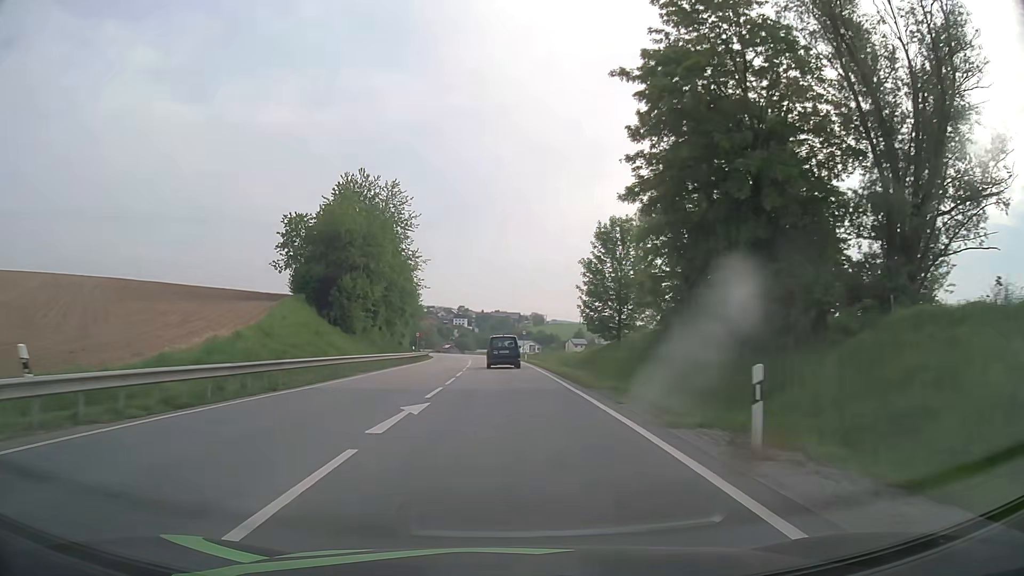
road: primary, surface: asphalt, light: Day
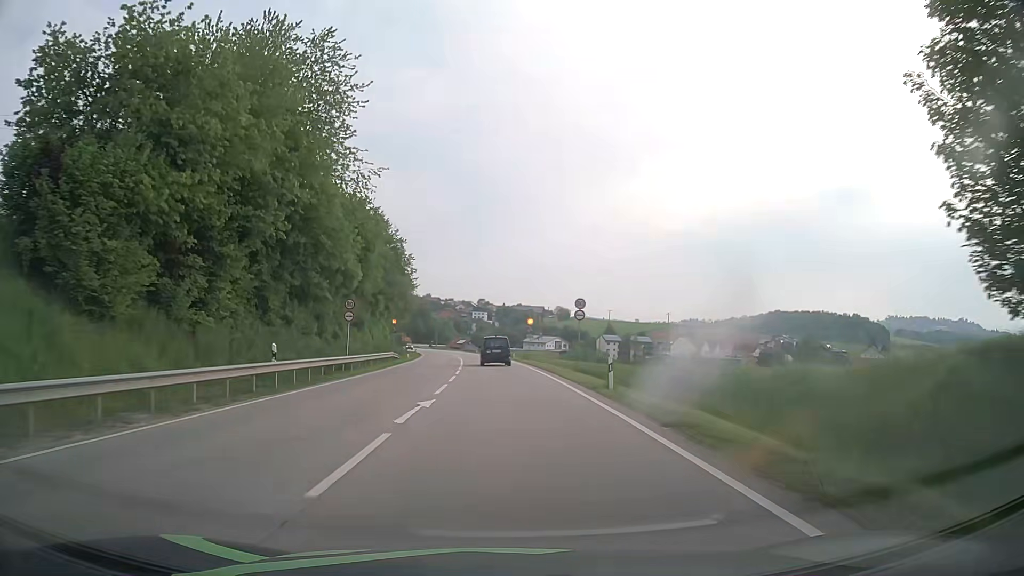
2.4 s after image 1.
(-0.5, +40.6) m; -2°
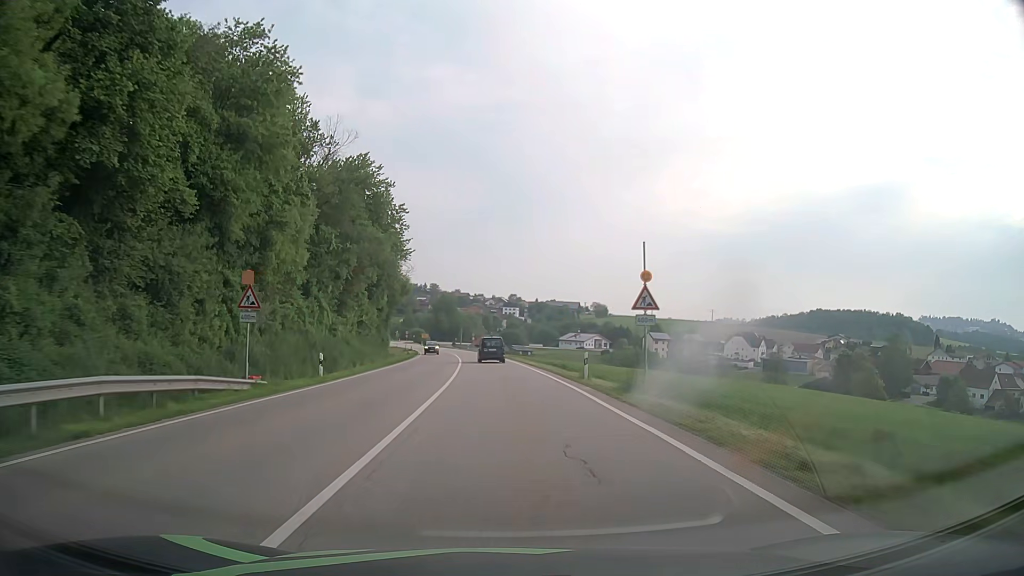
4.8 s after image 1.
(-0.9, +38.4) m; -2°
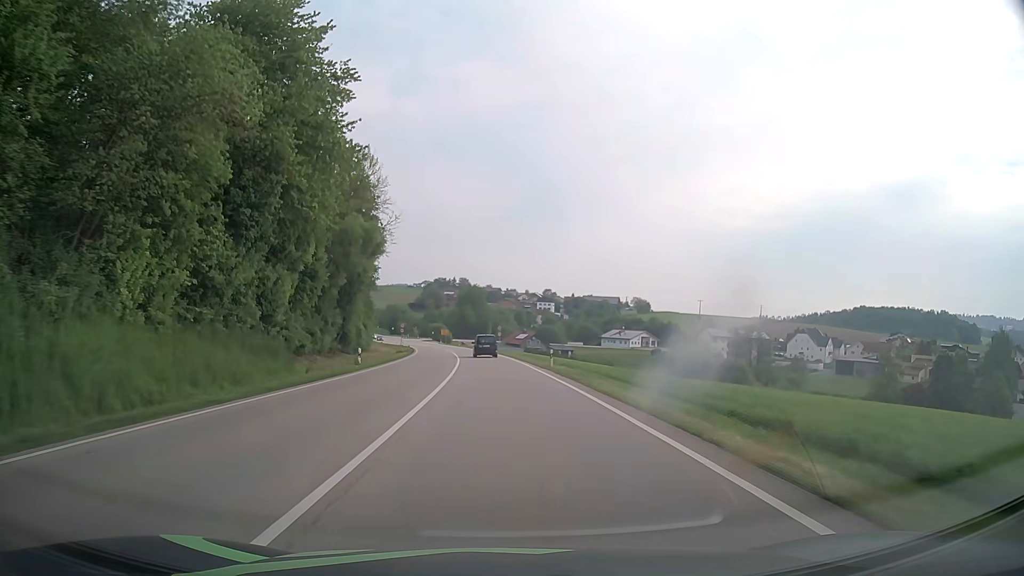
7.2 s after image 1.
(-0.9, +37.6) m; -3°
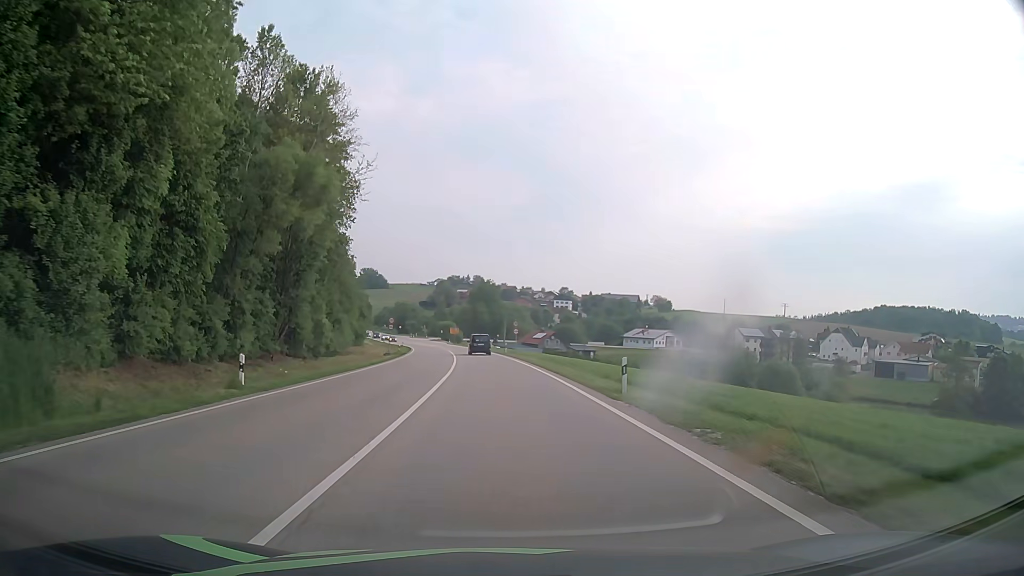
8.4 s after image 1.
(-0.3, +17.8) m; -1°
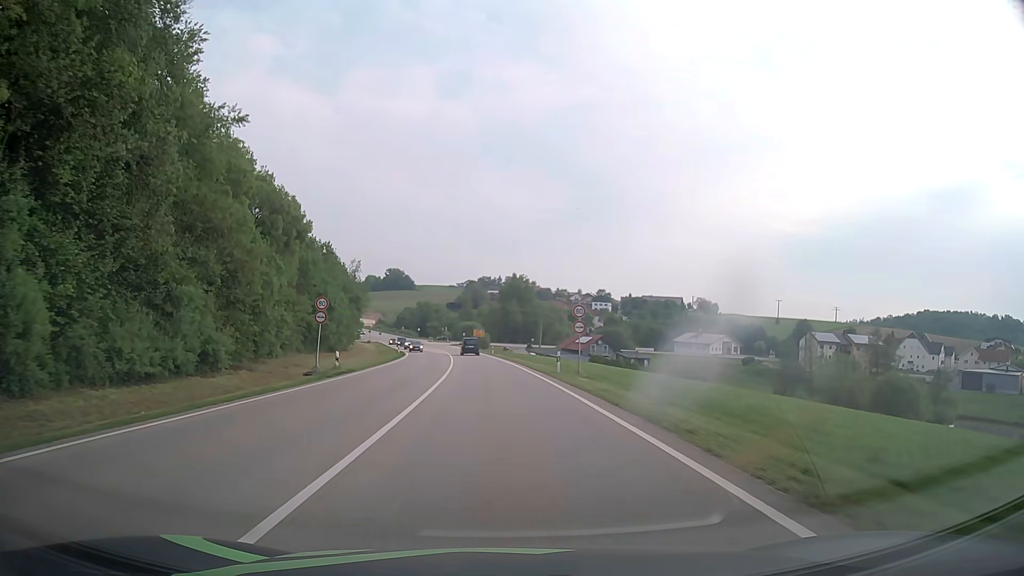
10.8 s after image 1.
(-0.8, +33.0) m; -3°
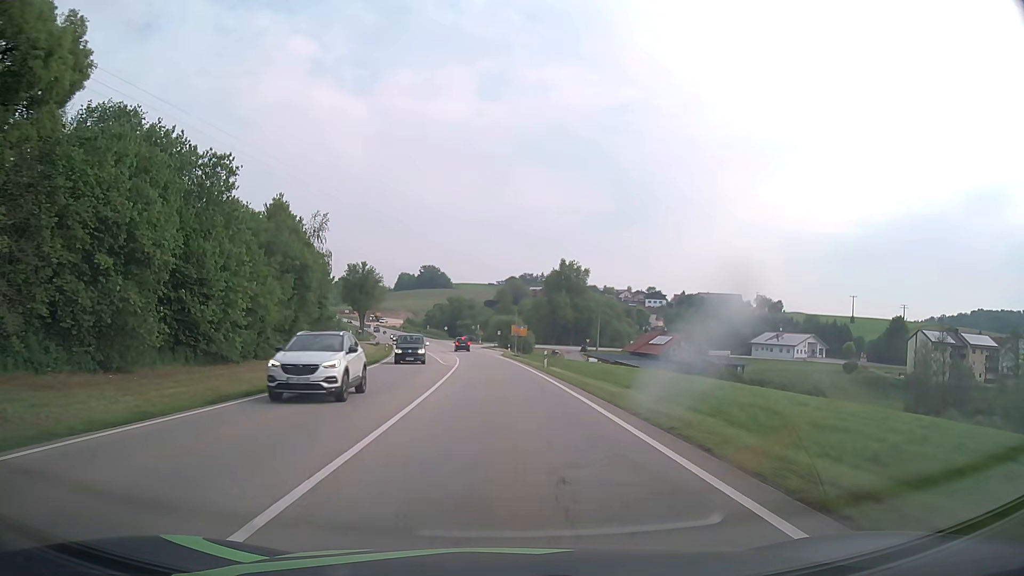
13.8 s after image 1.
(-1.1, +39.1) m; -3°
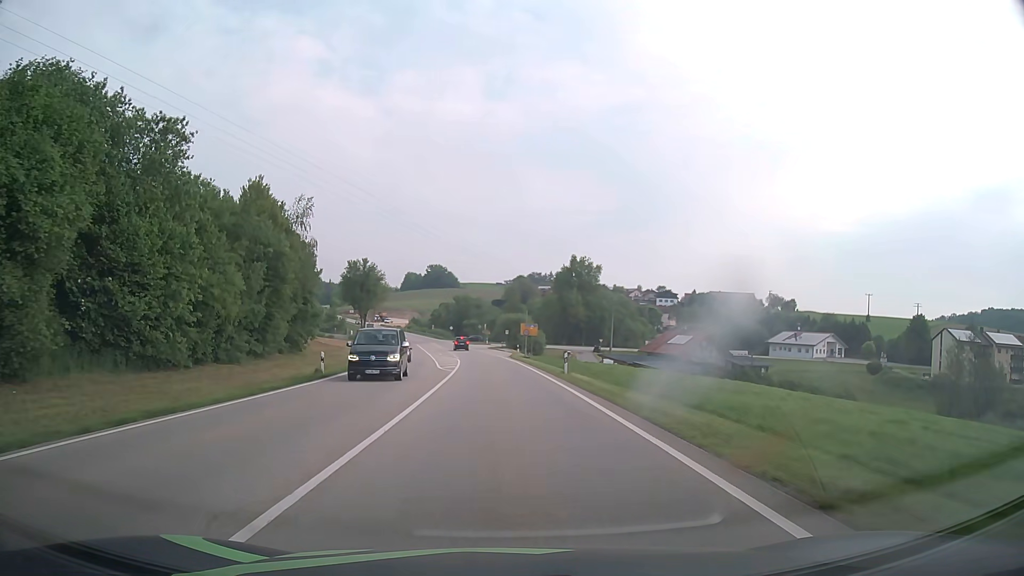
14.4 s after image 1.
(-0.1, +7.7) m; -1°
(0, +10) (0, +20) (0, +30) (-1, +40) (-1, +50) (-2, +60) (-3, +70) (-4, +80) (-5, +90) (-6, +100) m
